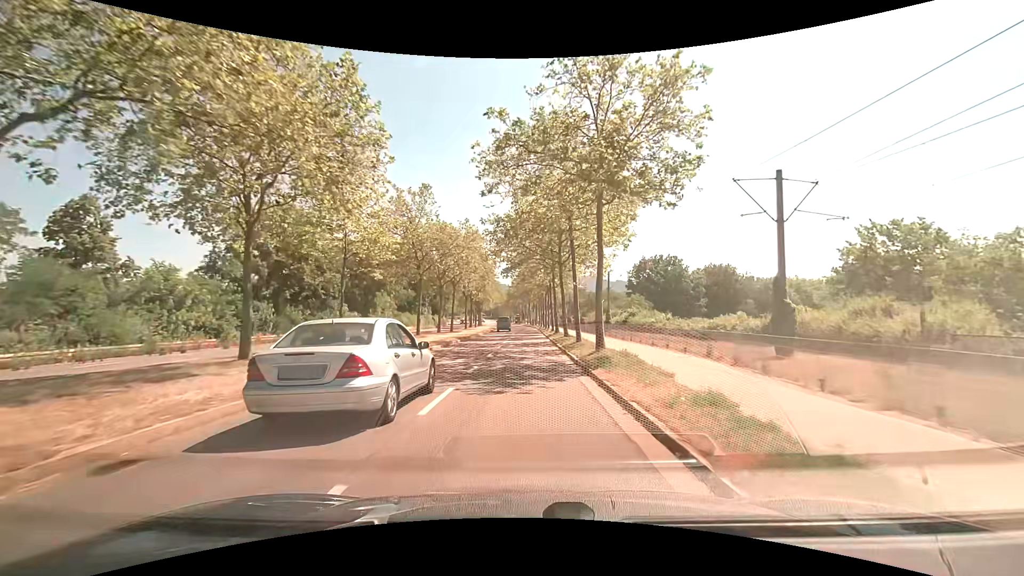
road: secondary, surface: asphalt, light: Day
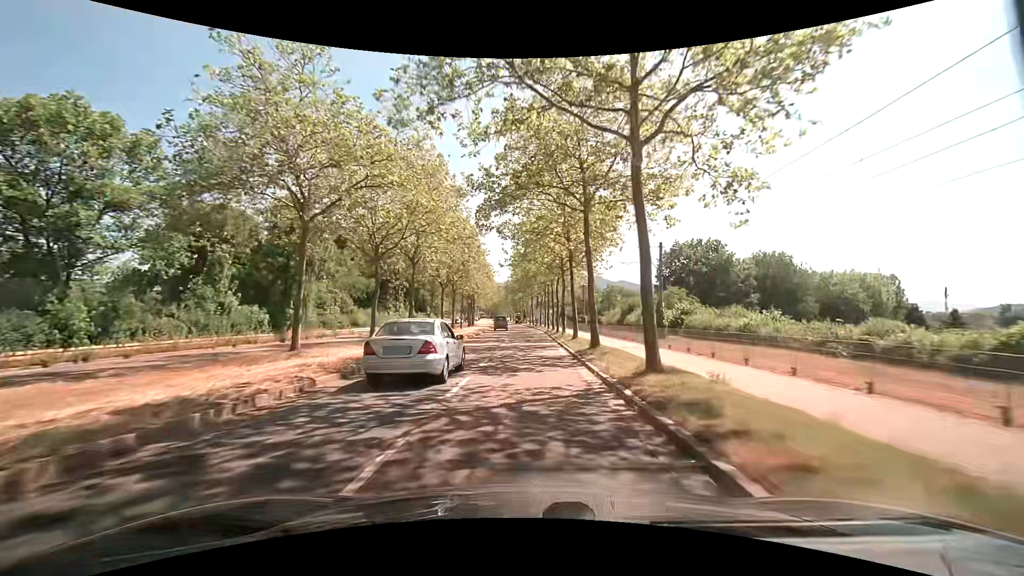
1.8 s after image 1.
(-0.1, +22.4) m; -1°
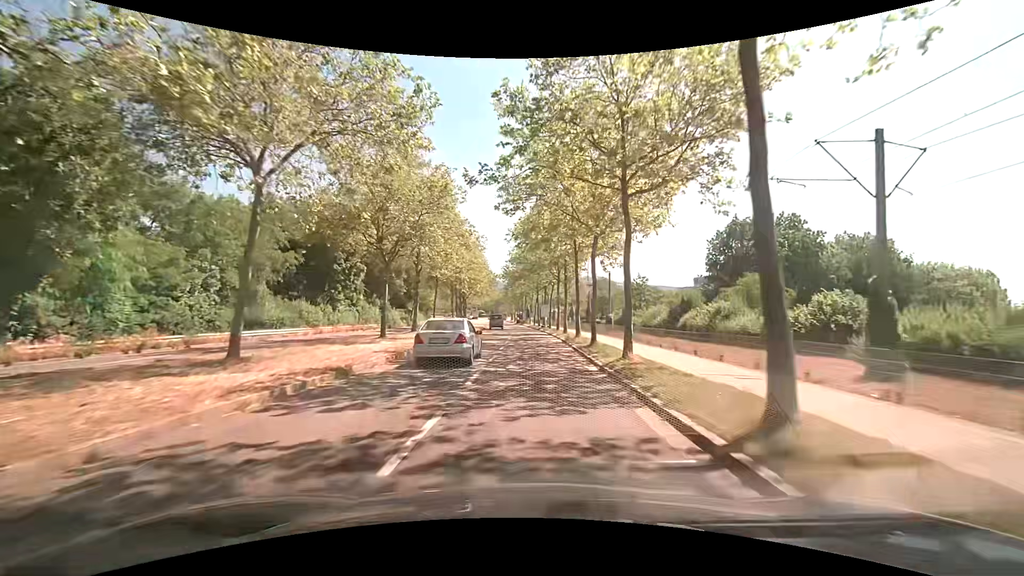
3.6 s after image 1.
(+0.1, +22.6) m; 0°
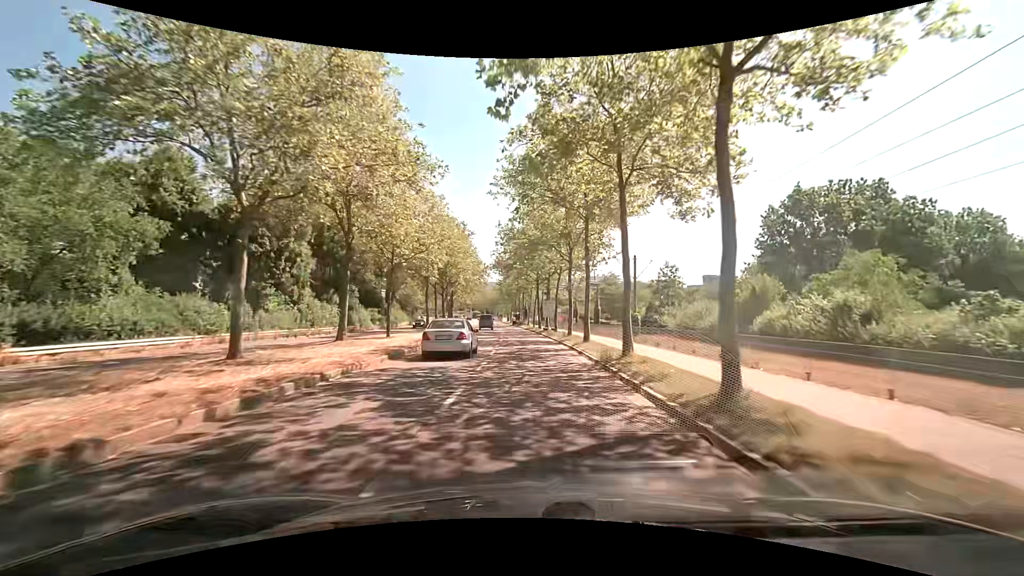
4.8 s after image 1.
(0.0, +15.1) m; 0°
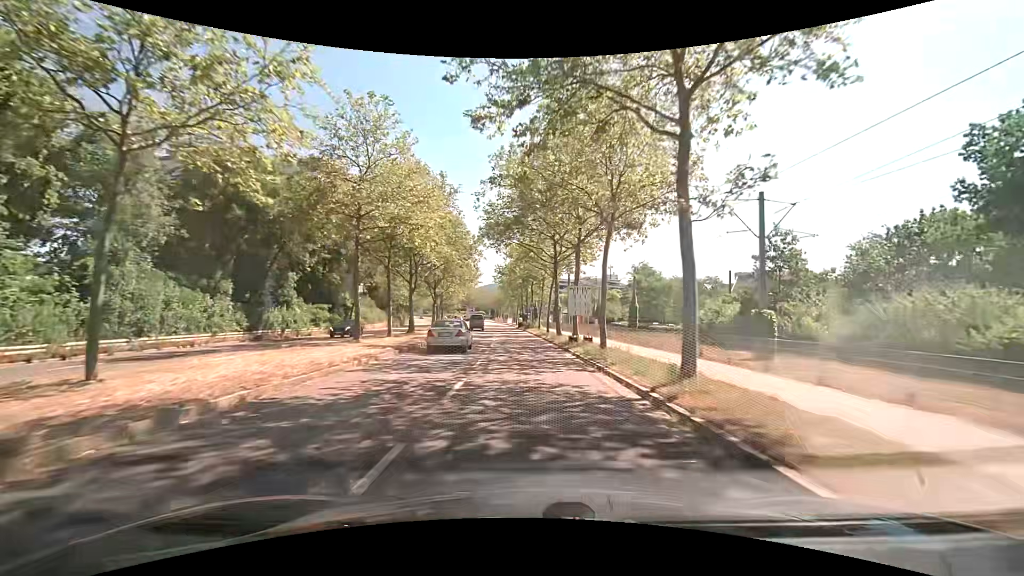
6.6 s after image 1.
(-0.2, +22.7) m; -1°
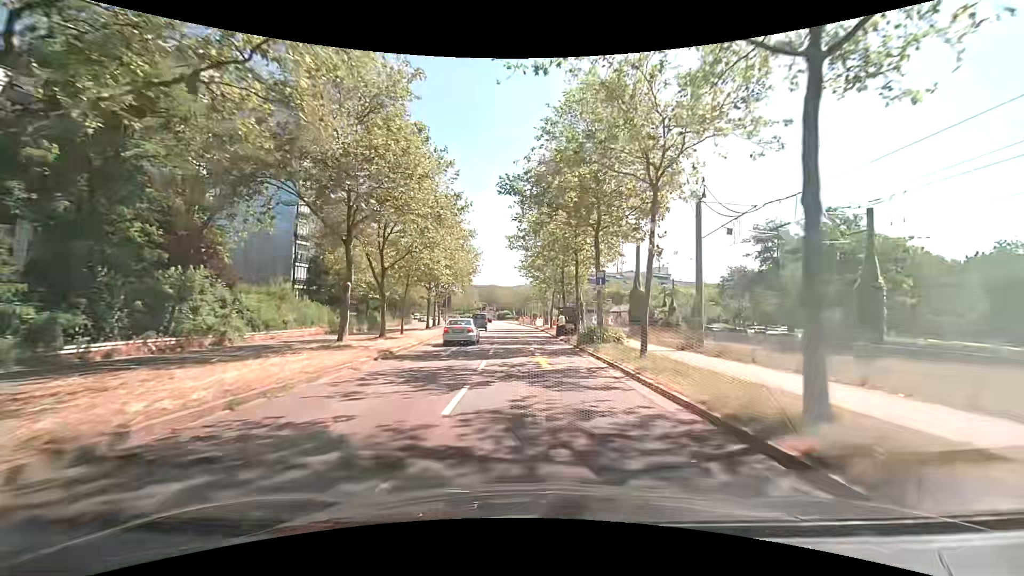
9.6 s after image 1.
(-1.2, +37.5) m; -4°
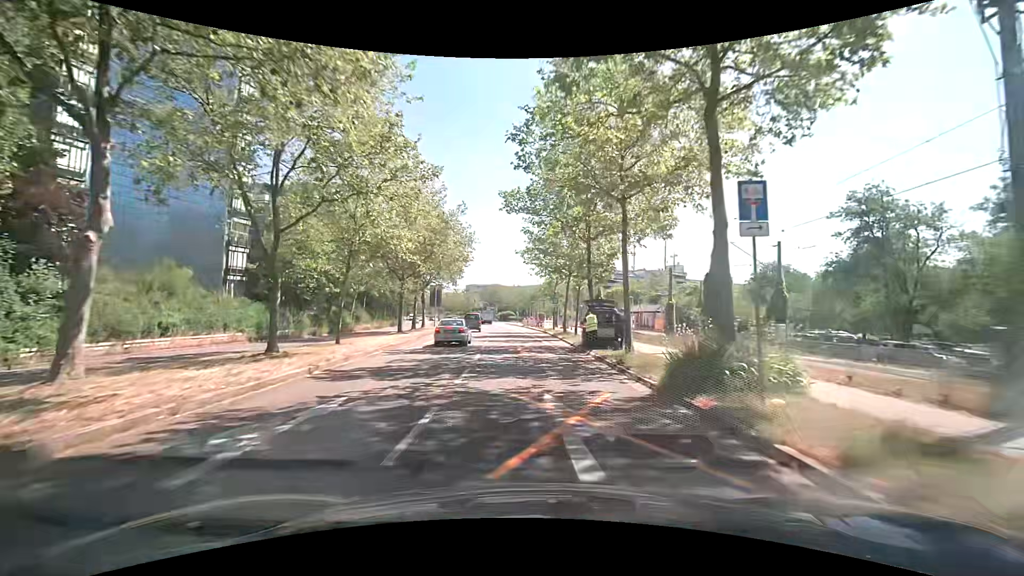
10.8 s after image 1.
(0.0, +14.3) m; 0°
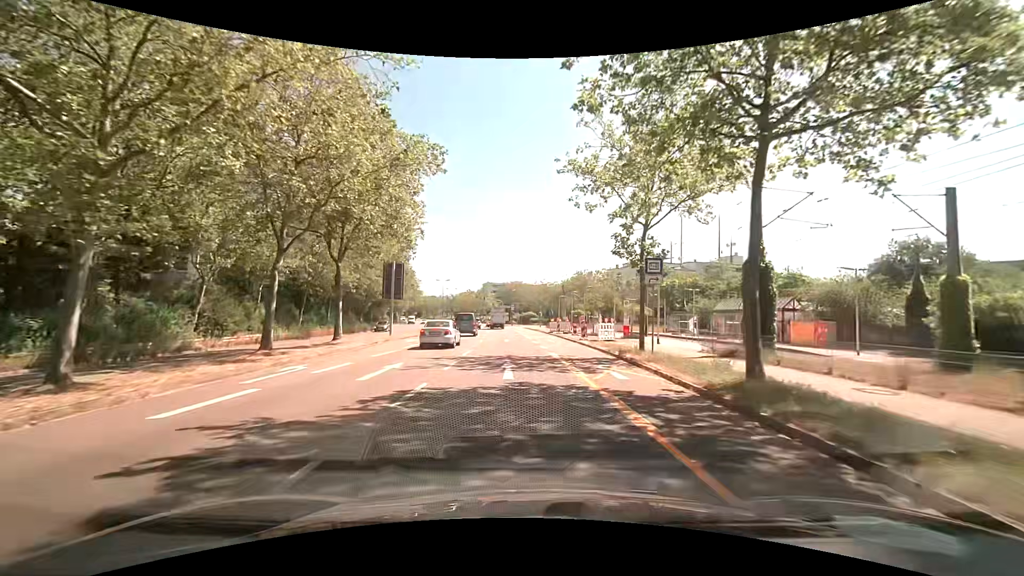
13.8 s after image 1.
(-0.6, +32.6) m; -3°
(0, +10) (0, +20) (-1, +30) (-2, +40) (-5, +50) (-6, +59) (-7, +69) (-8, +79) (-10, +89) (-11, +99) m
